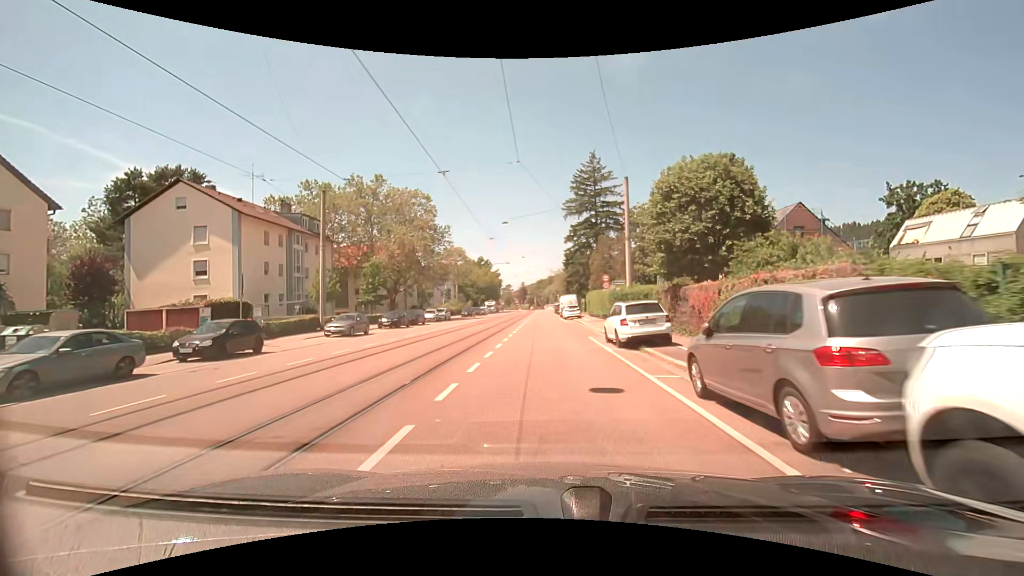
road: tertiary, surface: asphalt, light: Day
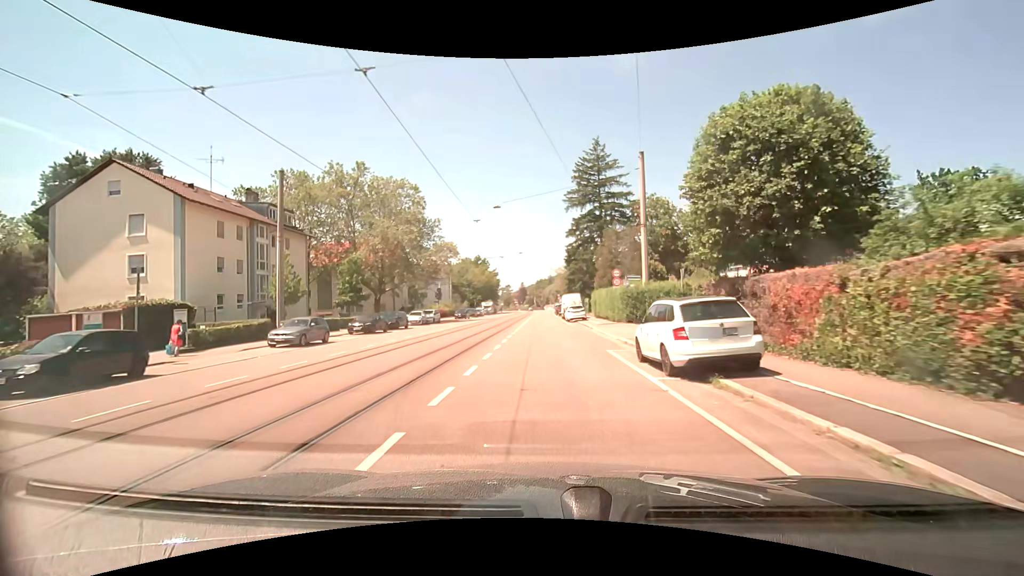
(0.0, +6.4) m; 0°
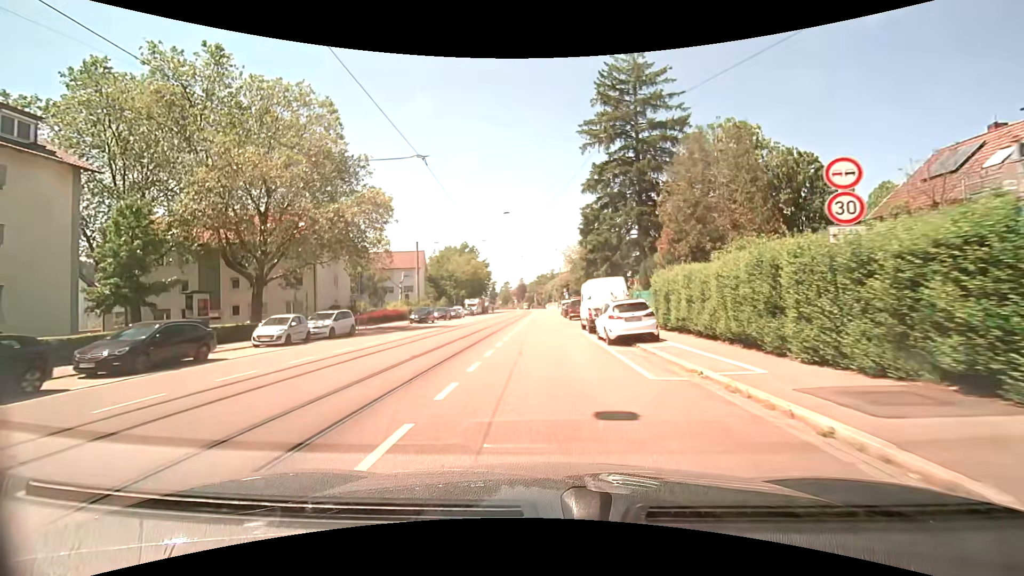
(-0.2, +26.8) m; -1°
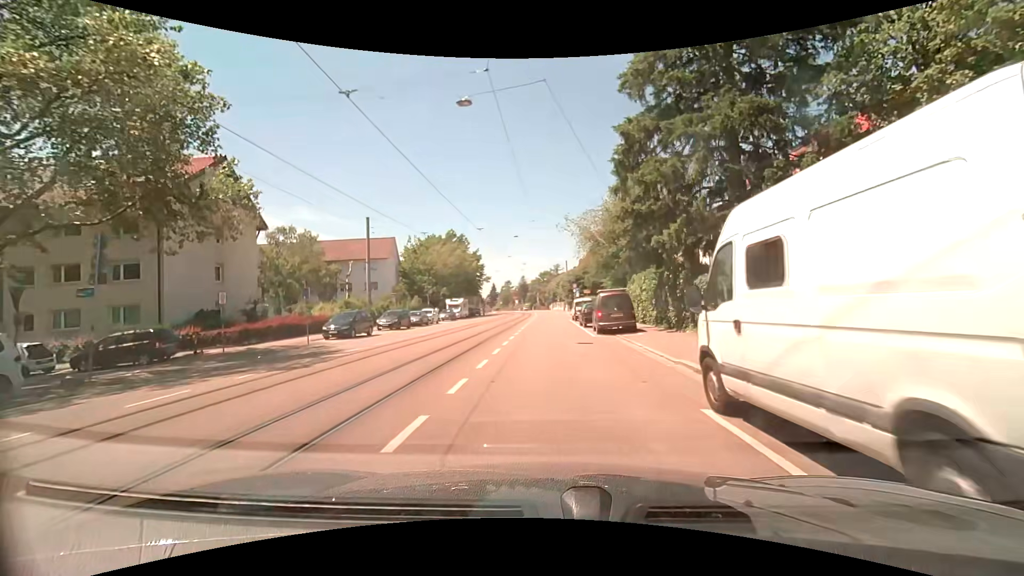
(0.0, +20.6) m; 0°
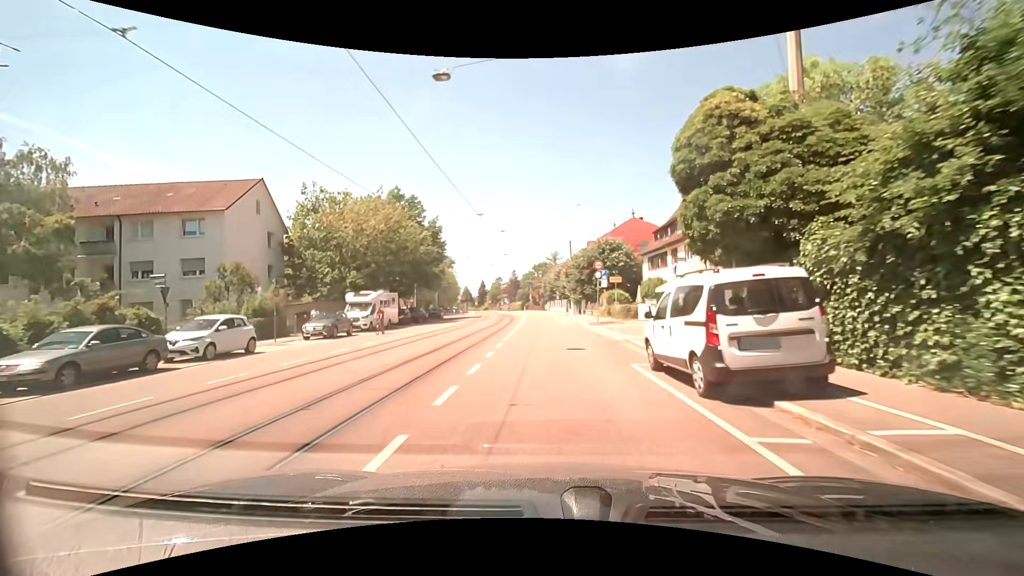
(0.0, +34.0) m; +1°
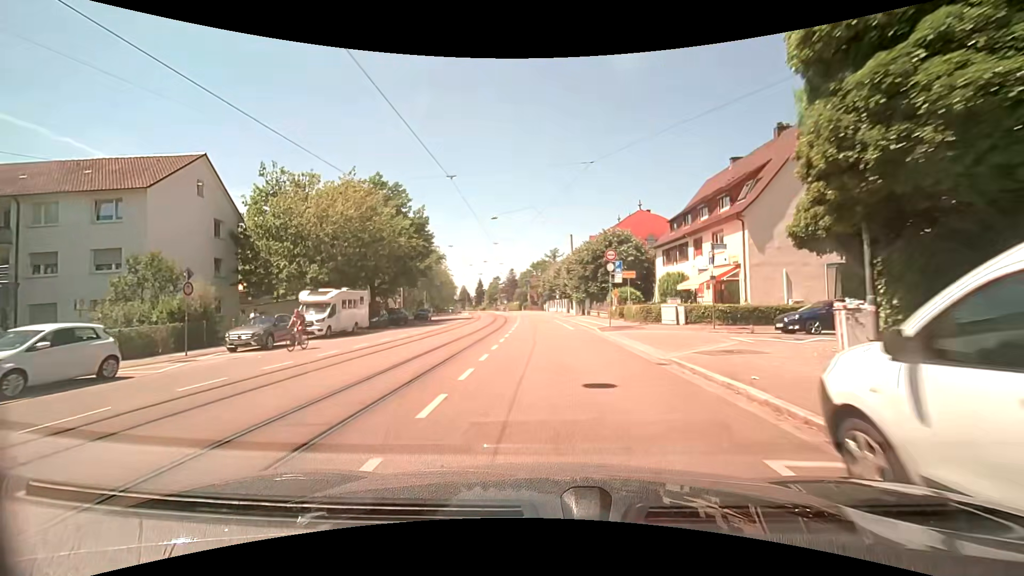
(-0.1, +6.7) m; -2°
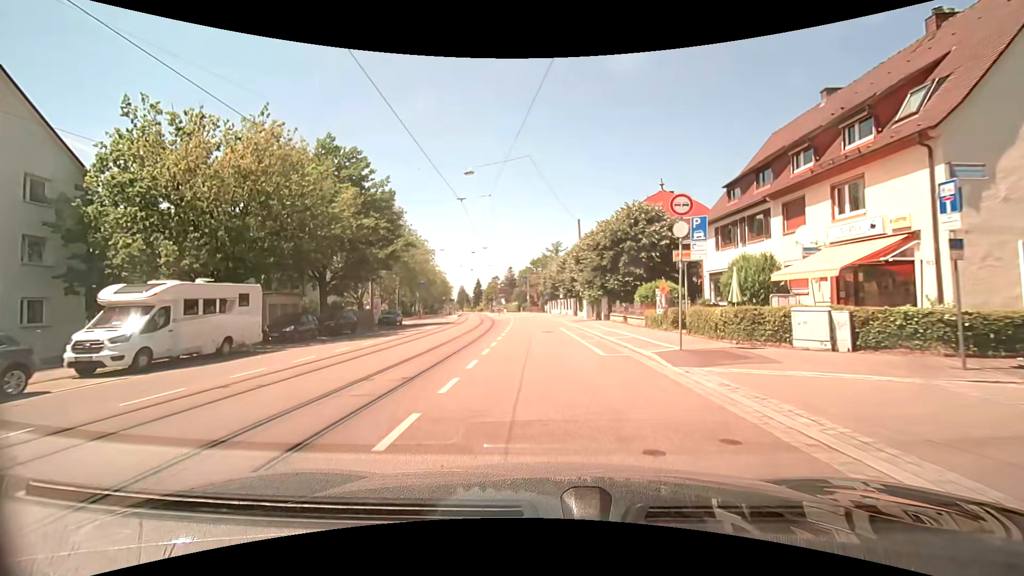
(+0.3, +13.3) m; +2°
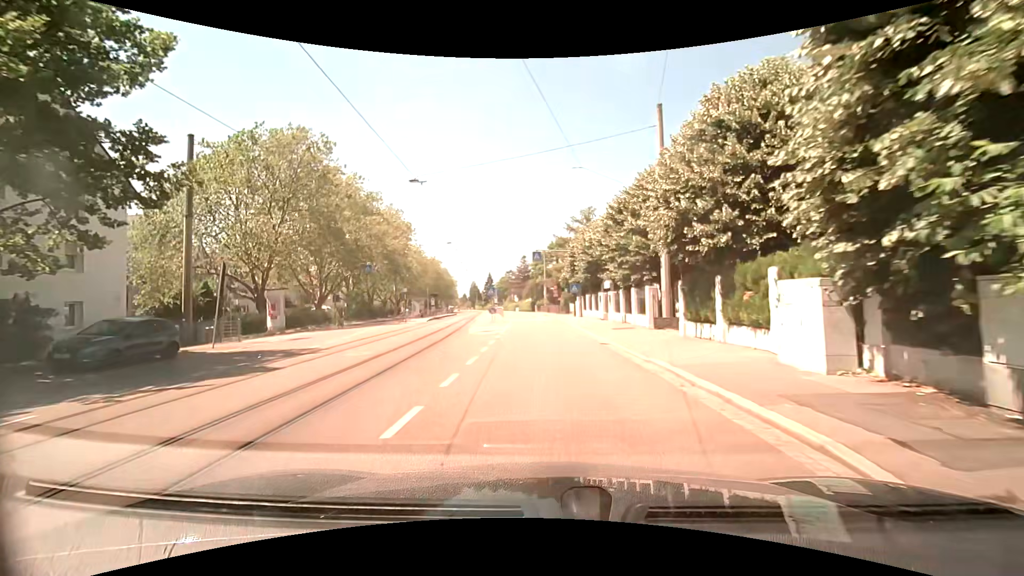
(-1.2, +32.5) m; -3°
(0, +10) (0, +20) (0, +30) (-1, +40) (-1, +50) (-2, +60) (-3, +70) (-4, +80) (-5, +90) (-6, +100) m
